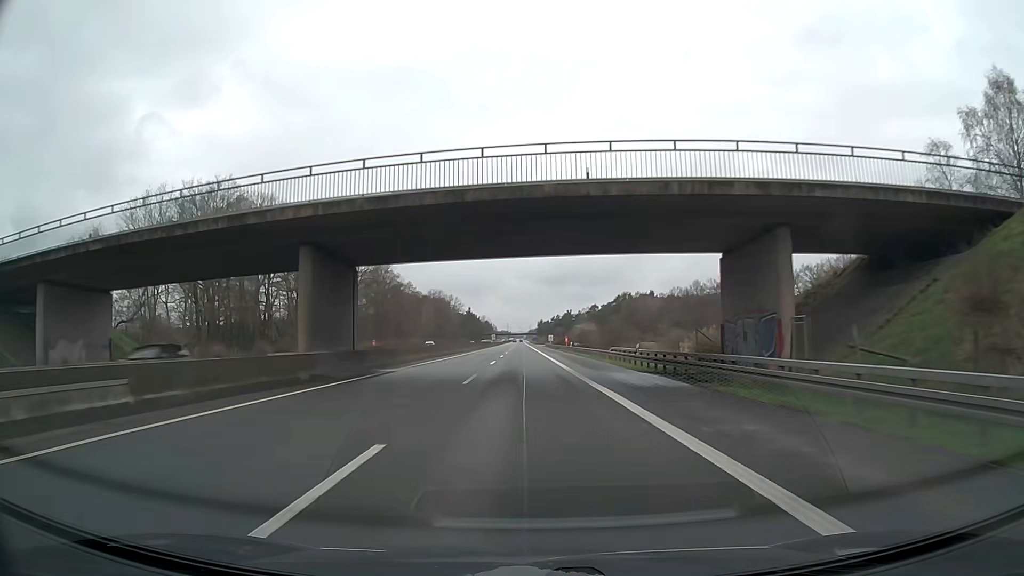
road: motorway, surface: asphalt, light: Day
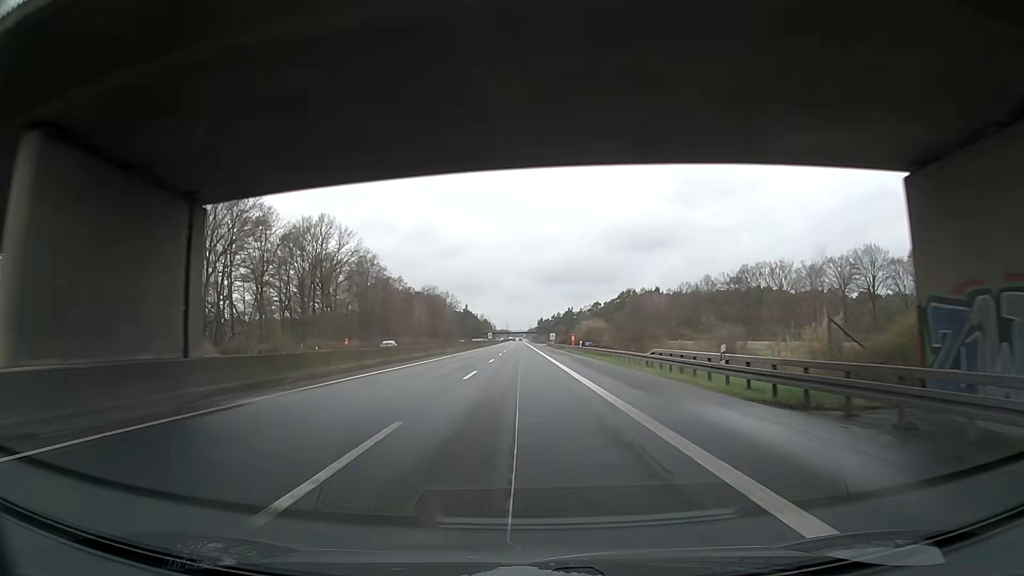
(0.0, +15.8) m; 0°
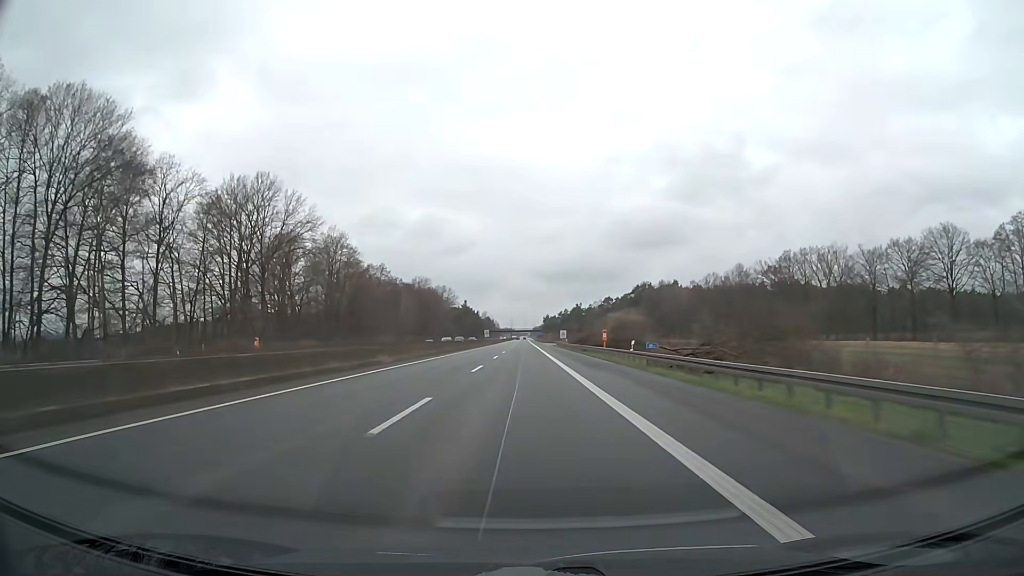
(0.0, +31.7) m; -1°
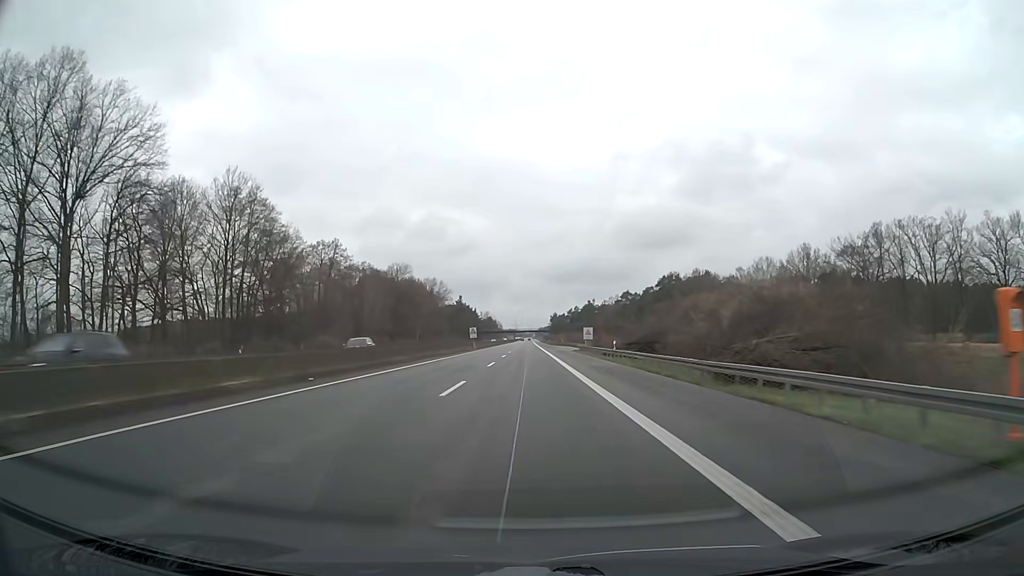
(-0.1, +47.5) m; 0°
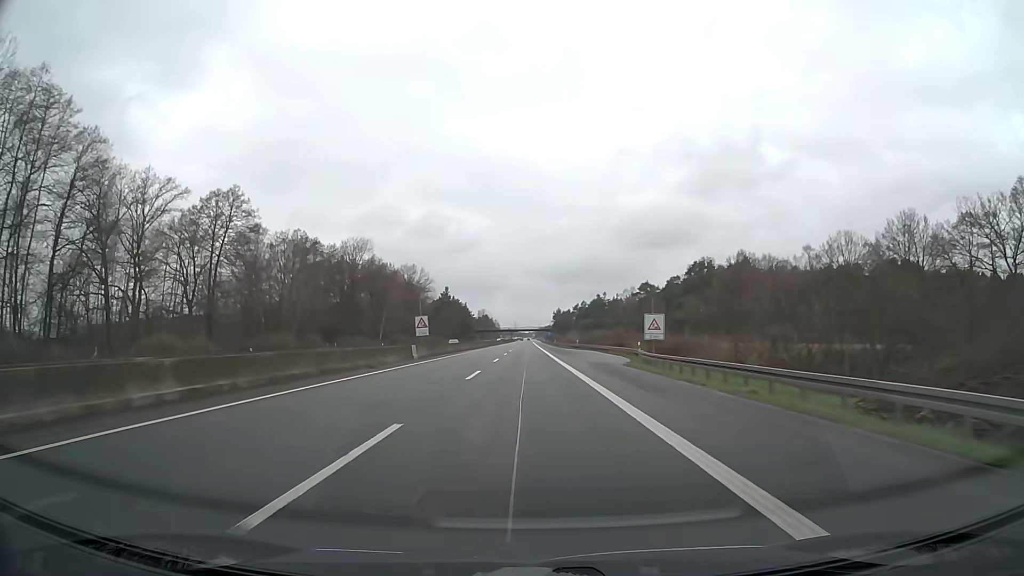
(0.0, +47.5) m; 0°
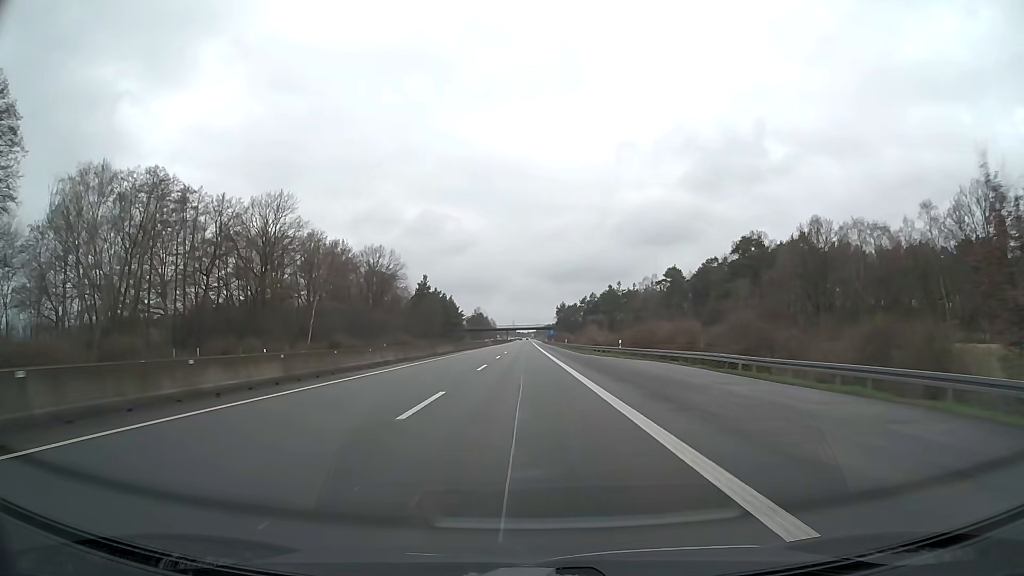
(+0.1, +47.4) m; 0°
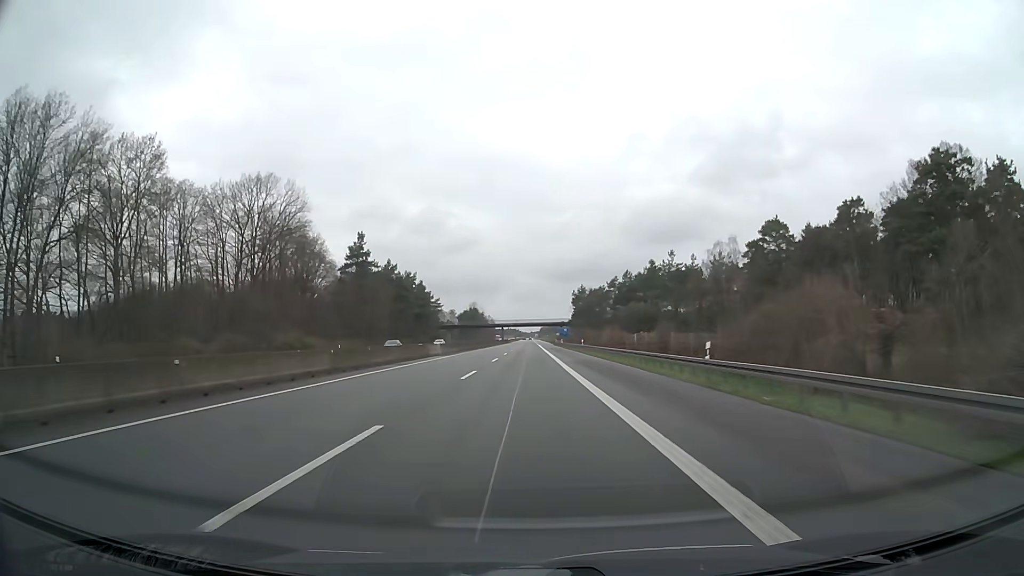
(0.0, +79.0) m; 0°
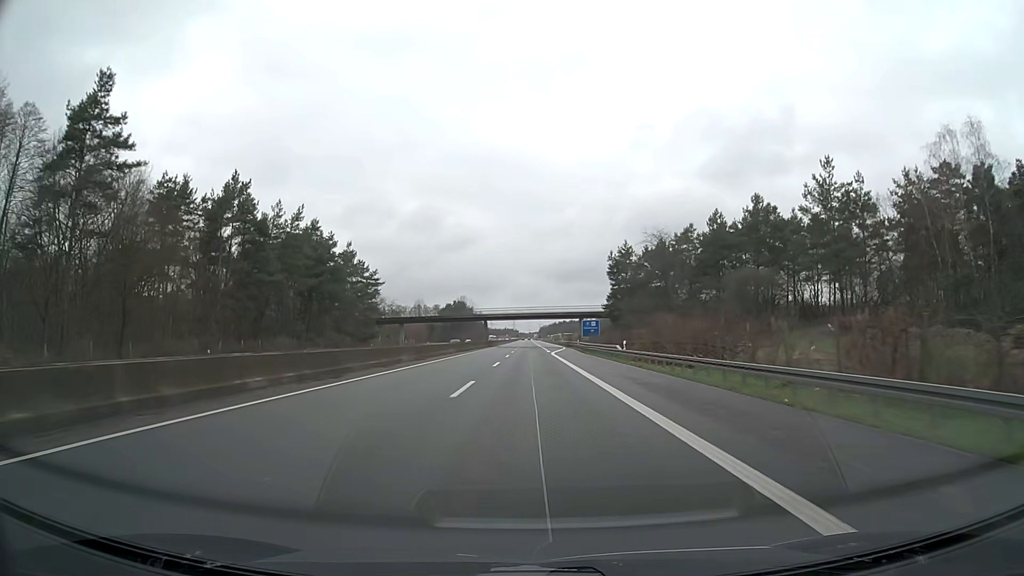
(-0.1, +78.9) m; 0°
(0, +10) (0, +20) (0, +30) (0, +40) (0, +50) (0, +60) (0, +70) (+1, +80) (+1, +90) (+1, +100) m
